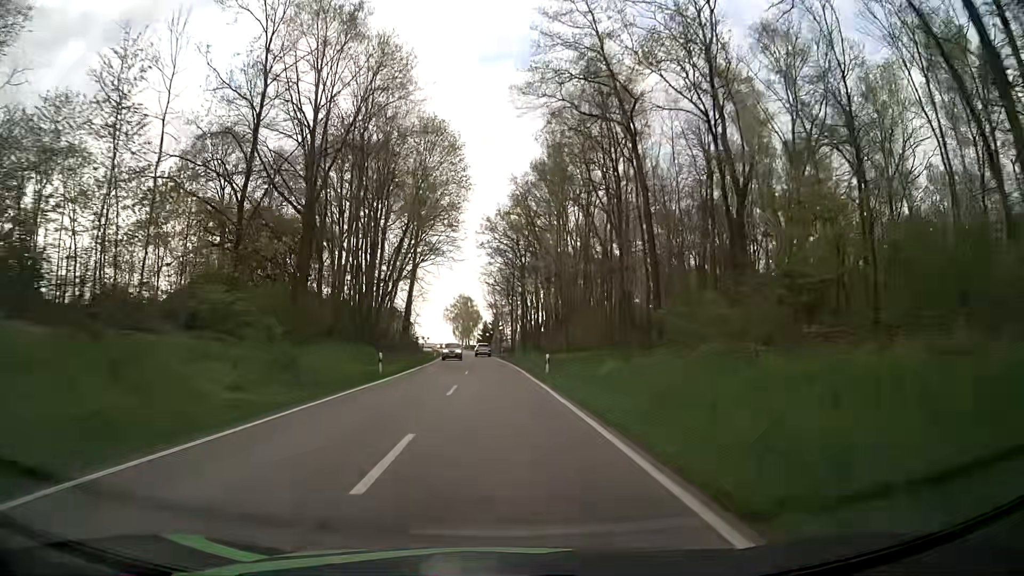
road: tertiary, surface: asphalt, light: Day
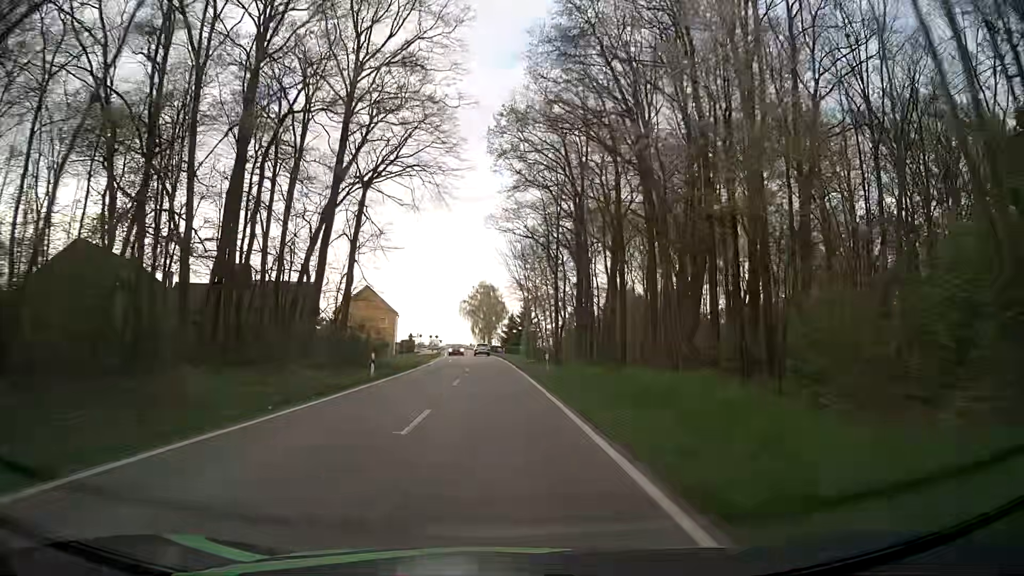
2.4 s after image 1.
(-1.2, +44.4) m; -3°
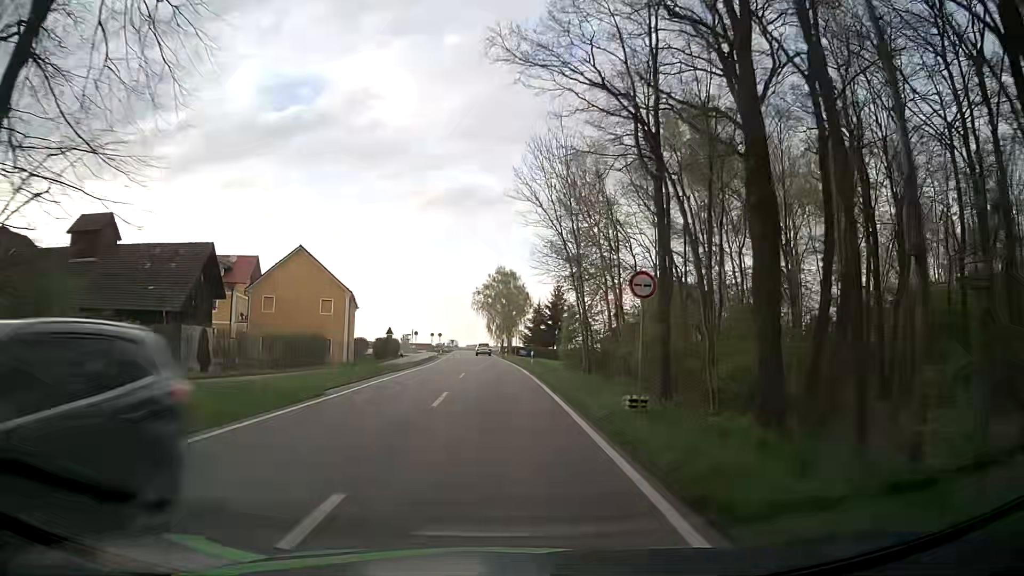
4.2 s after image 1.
(-0.6, +32.6) m; -3°
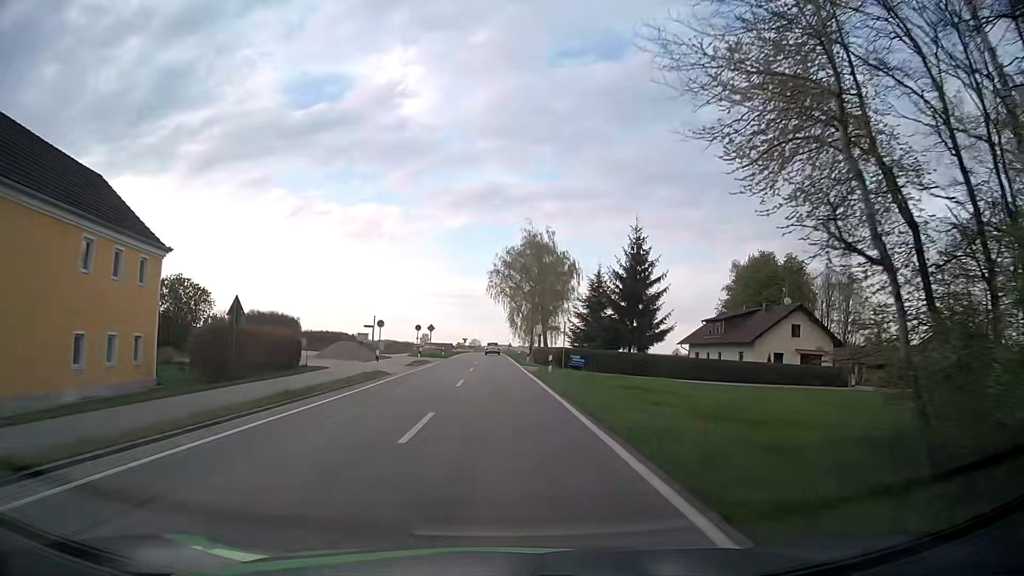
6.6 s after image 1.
(-0.3, +42.1) m; -1°
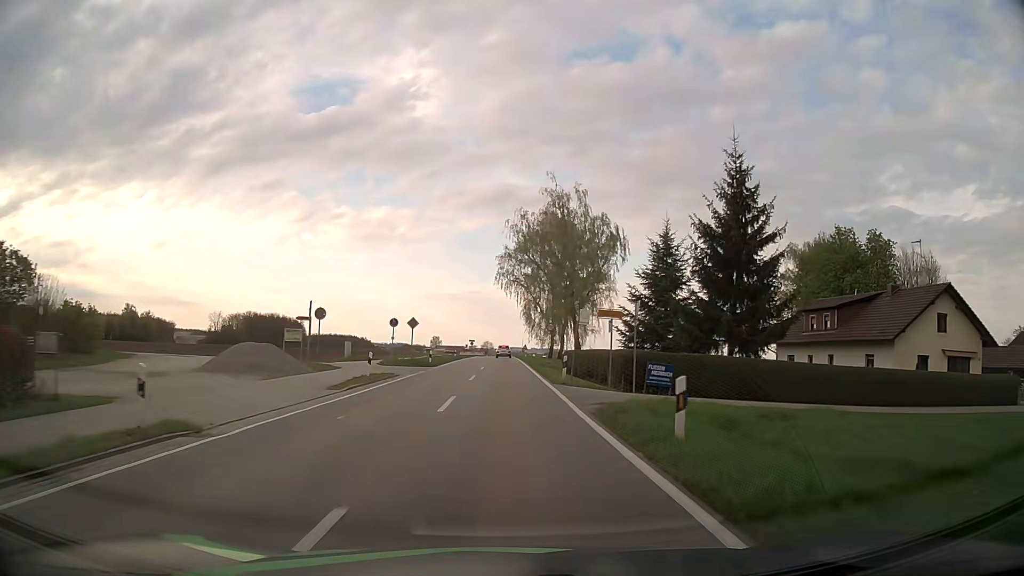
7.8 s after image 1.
(-0.2, +20.6) m; -1°
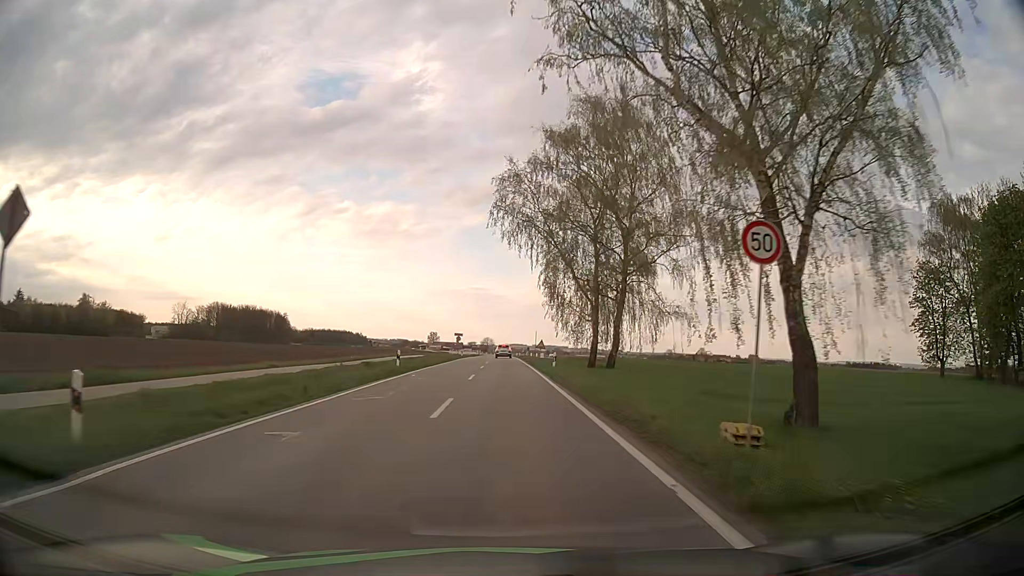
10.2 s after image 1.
(-0.2, +38.5) m; 0°
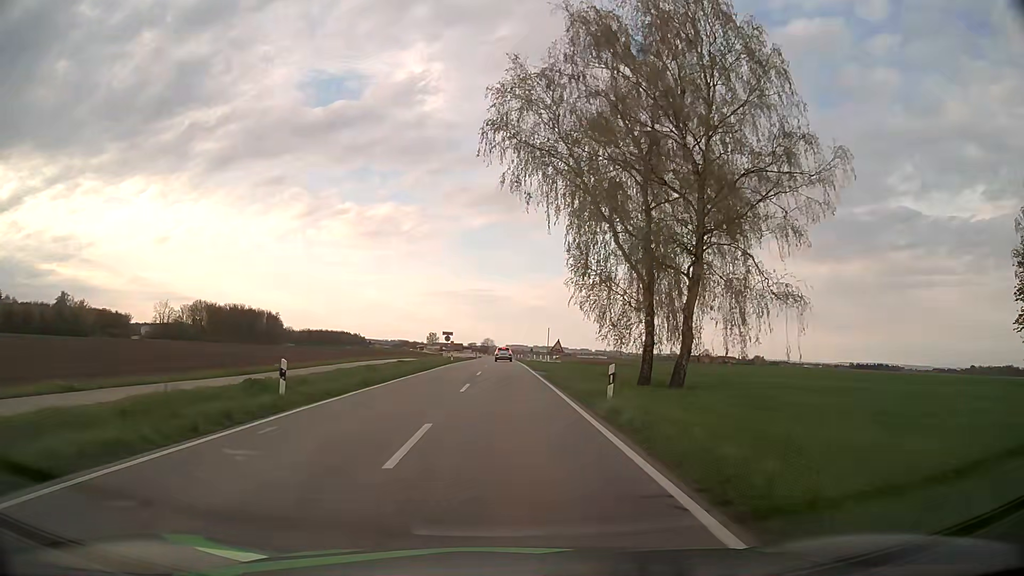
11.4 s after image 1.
(0.0, +16.9) m; 0°
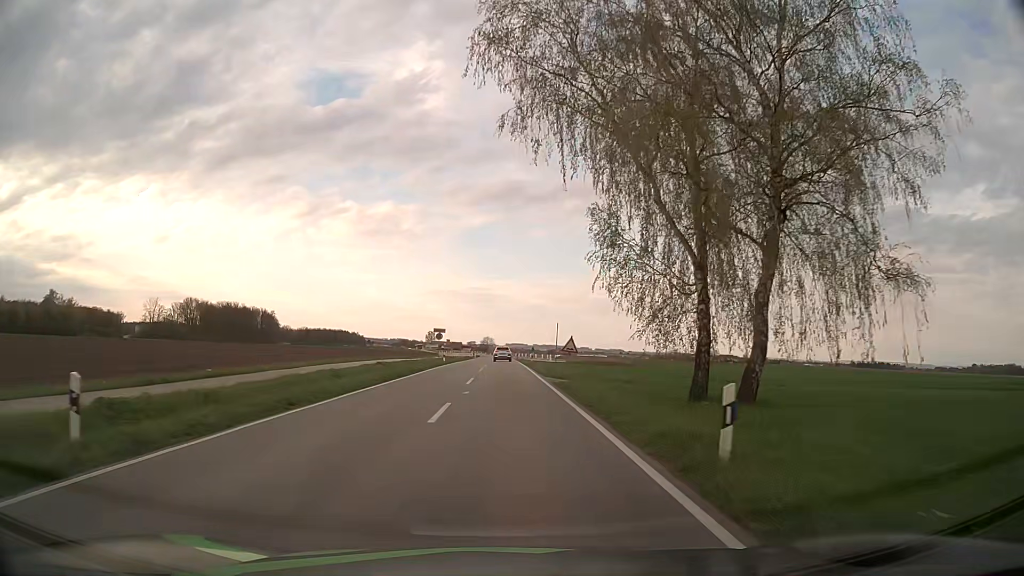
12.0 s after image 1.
(0.0, +8.0) m; 0°
(0, +10) (0, +20) (0, +30) (0, +40) (0, +50) (0, +60) (-1, +70) (-1, +80) (-1, +90) (+1, +100) m
